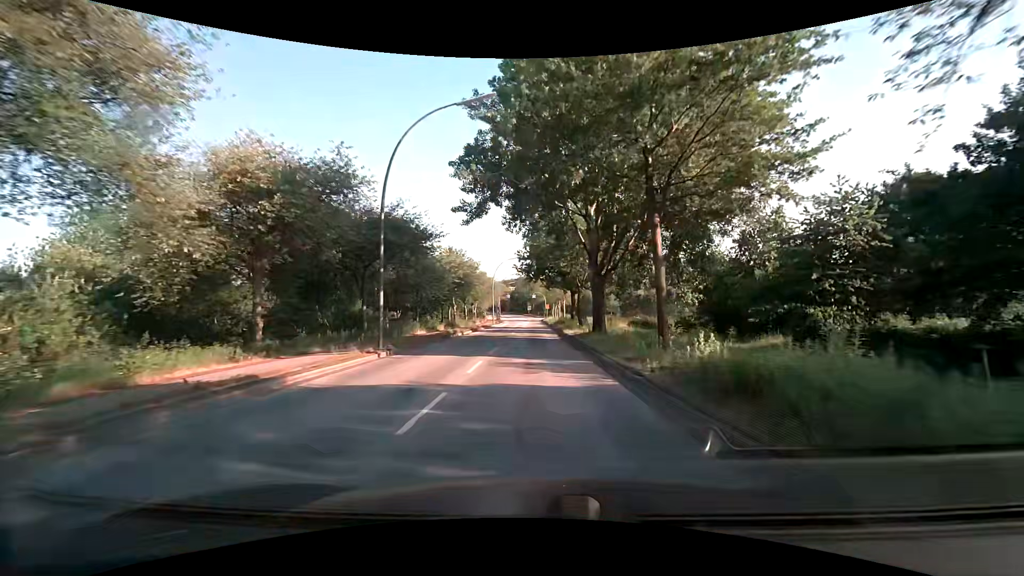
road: secondary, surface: asphalt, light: Day
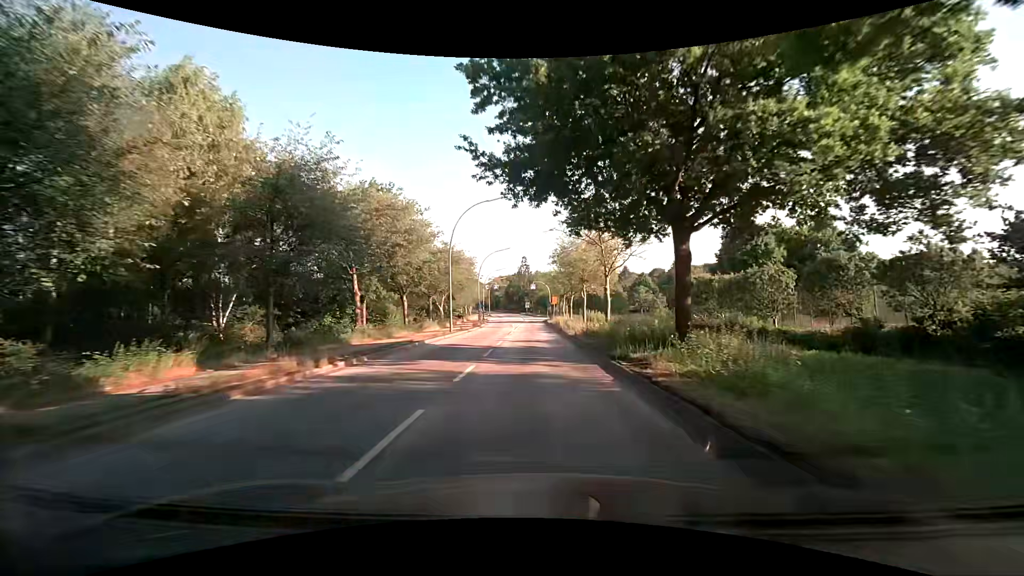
(0.0, +37.4) m; 0°
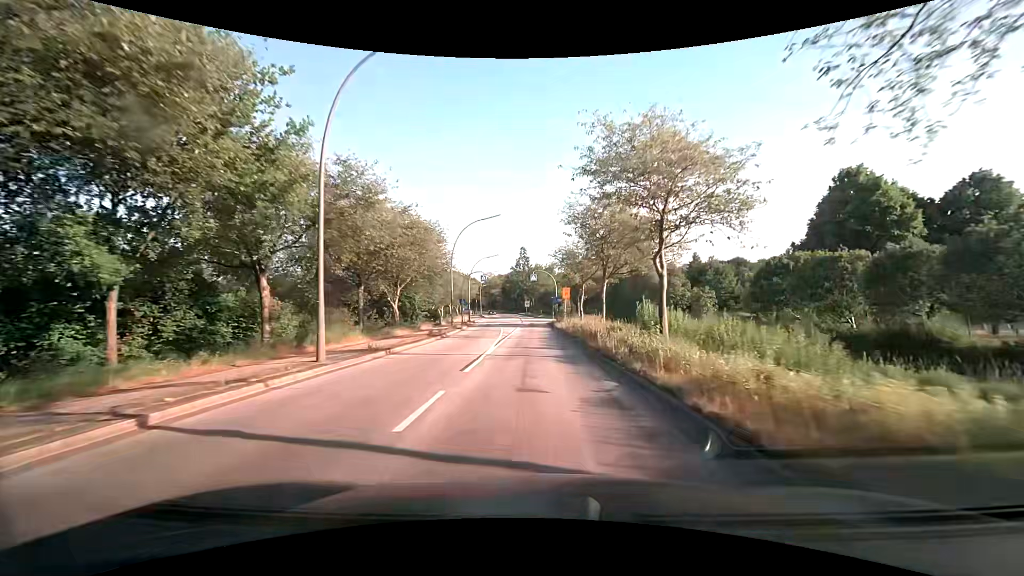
(+0.1, +22.4) m; 0°
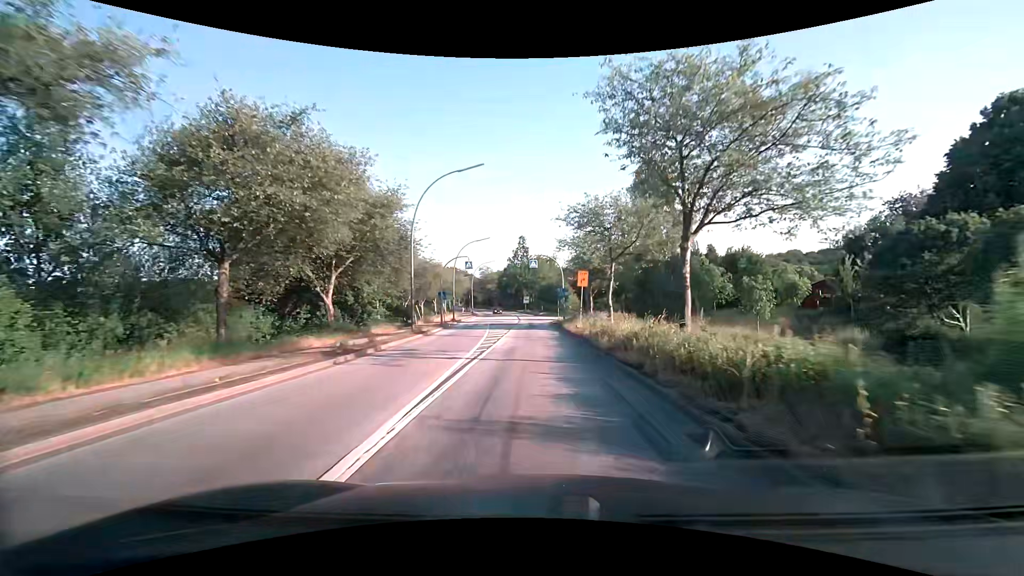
(0.0, +14.4) m; 0°
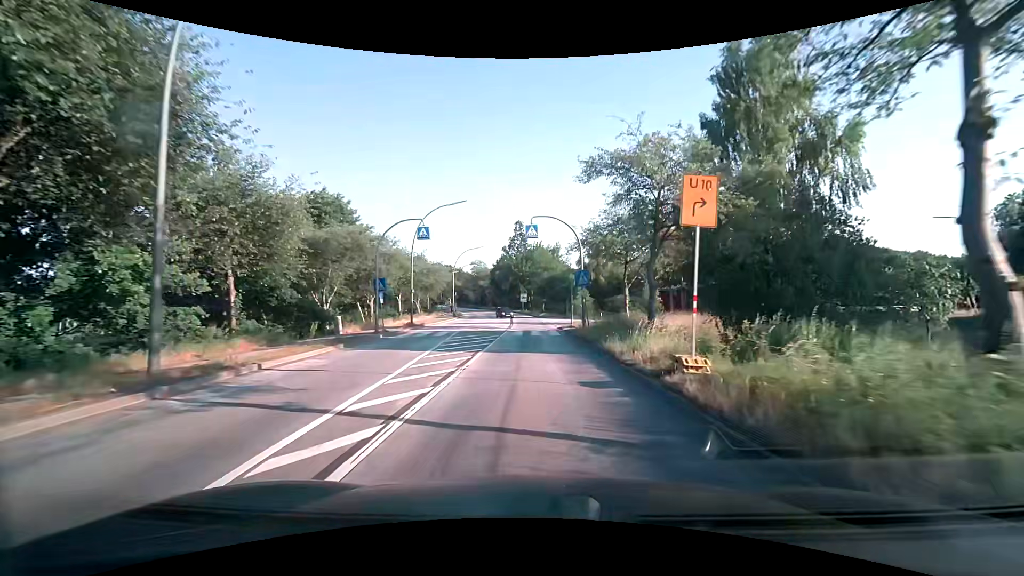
(0.0, +20.1) m; 0°
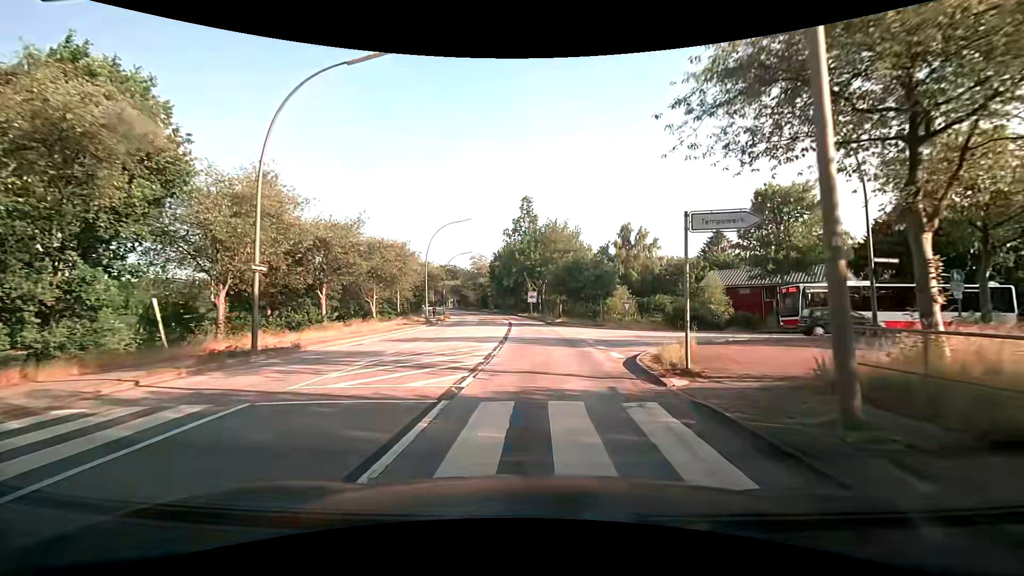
(-0.1, +23.4) m; -1°
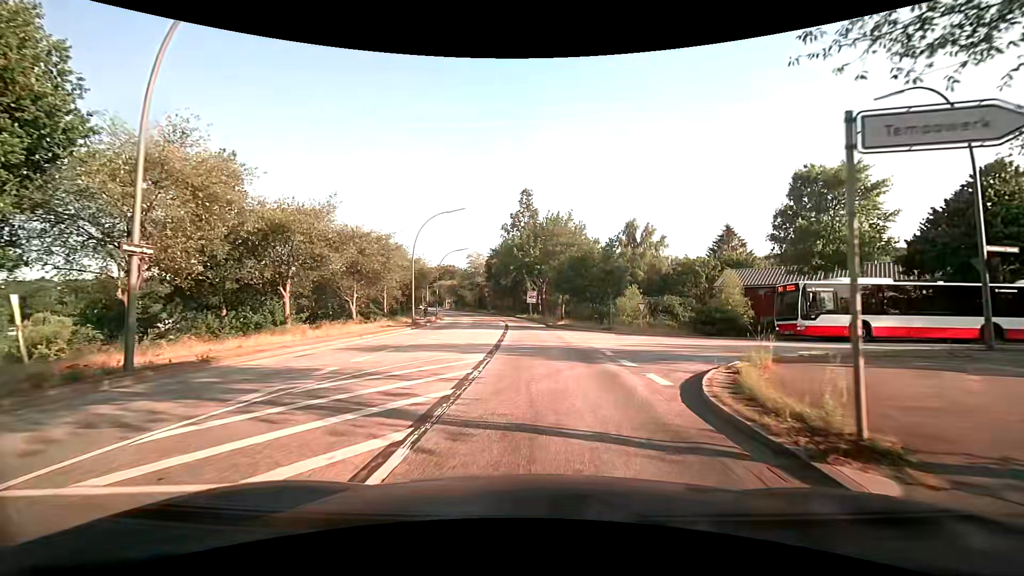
(0.0, +5.0) m; 0°
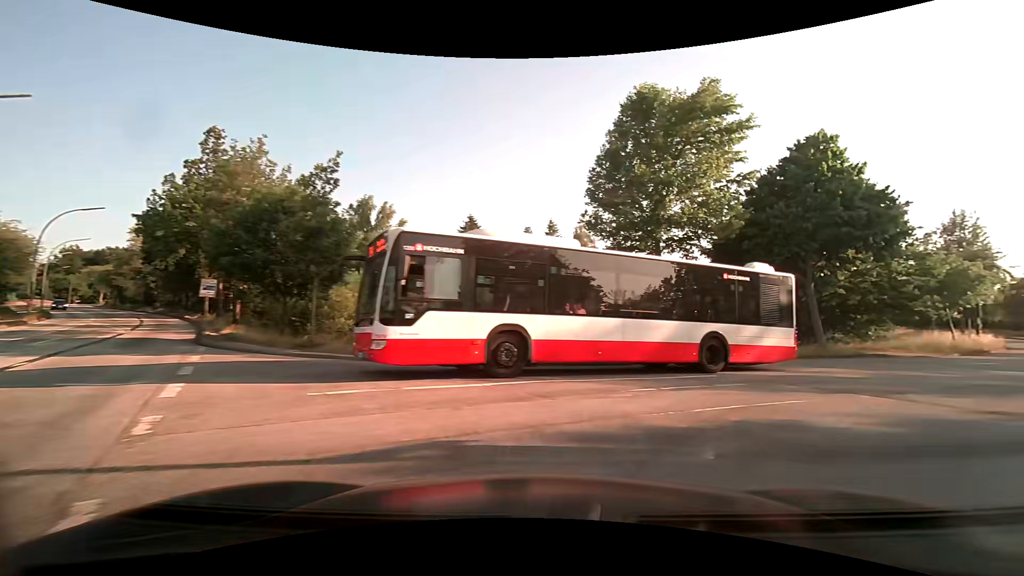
(+1.9, +15.3) m; +28°
(+5, +8) (+13, +13) (+22, +18) (+30, +24) (+38, +30) (+45, +38) (+50, +46) (+54, +55) (+58, +65) (+61, +74) m
